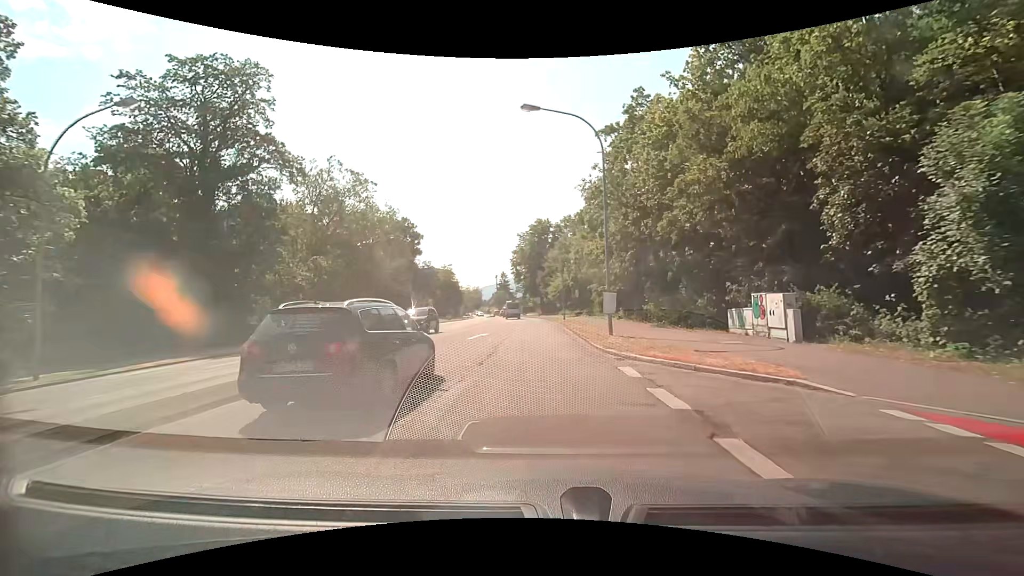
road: secondary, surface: asphalt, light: Day
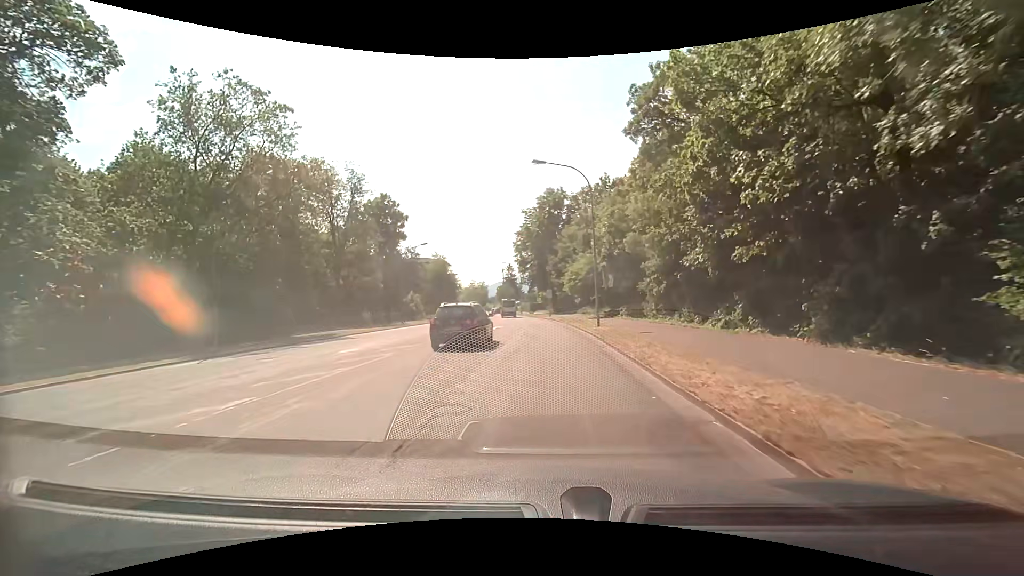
(-0.4, +24.1) m; -1°
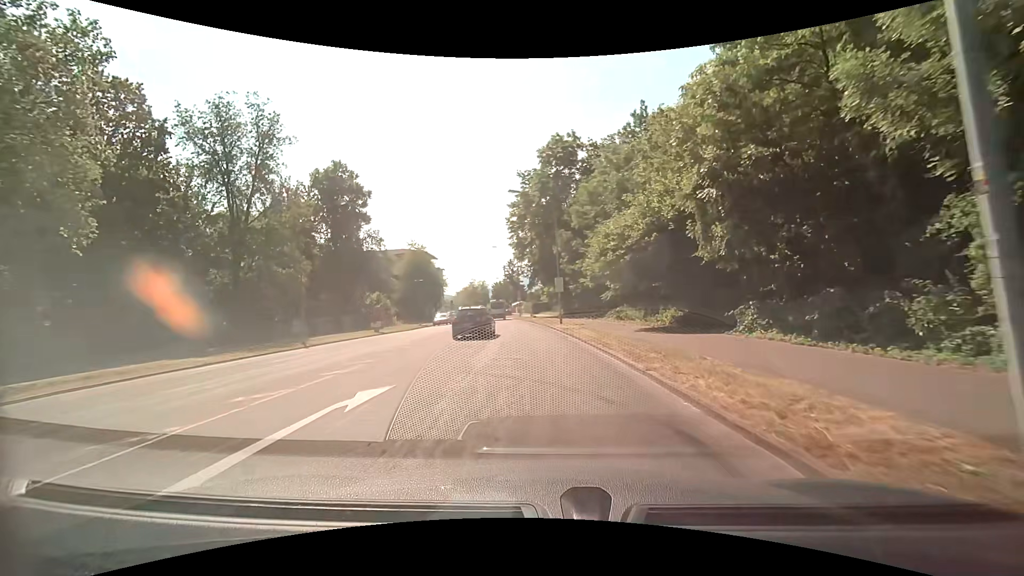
(-0.2, +24.9) m; -1°
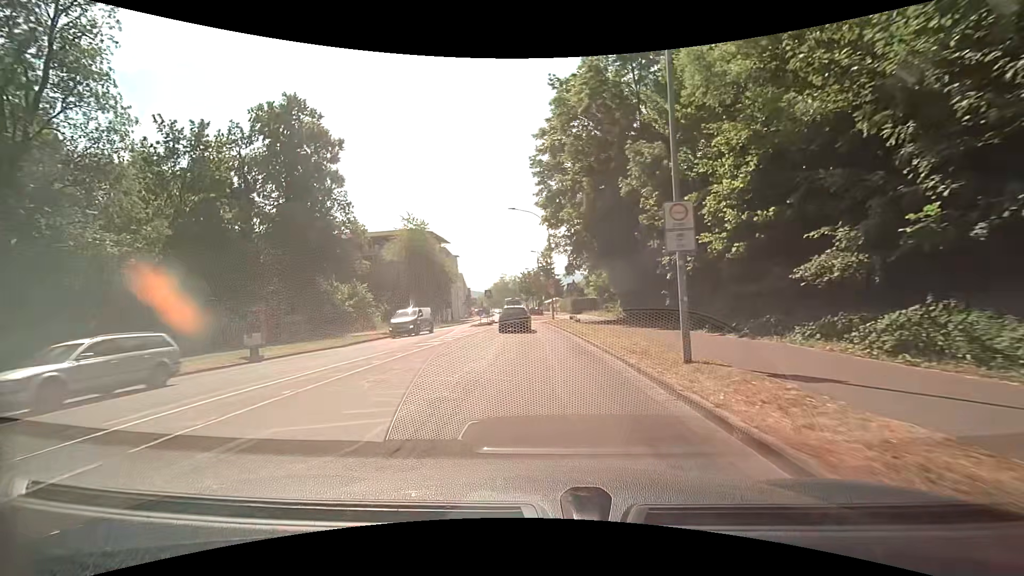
(-1.1, +25.0) m; -5°
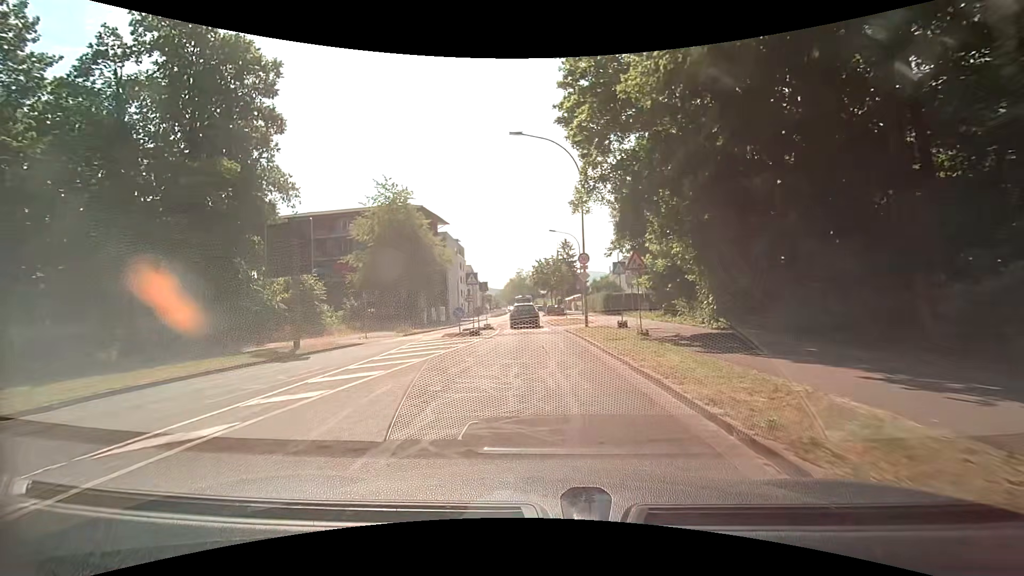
(-0.2, +18.0) m; -2°
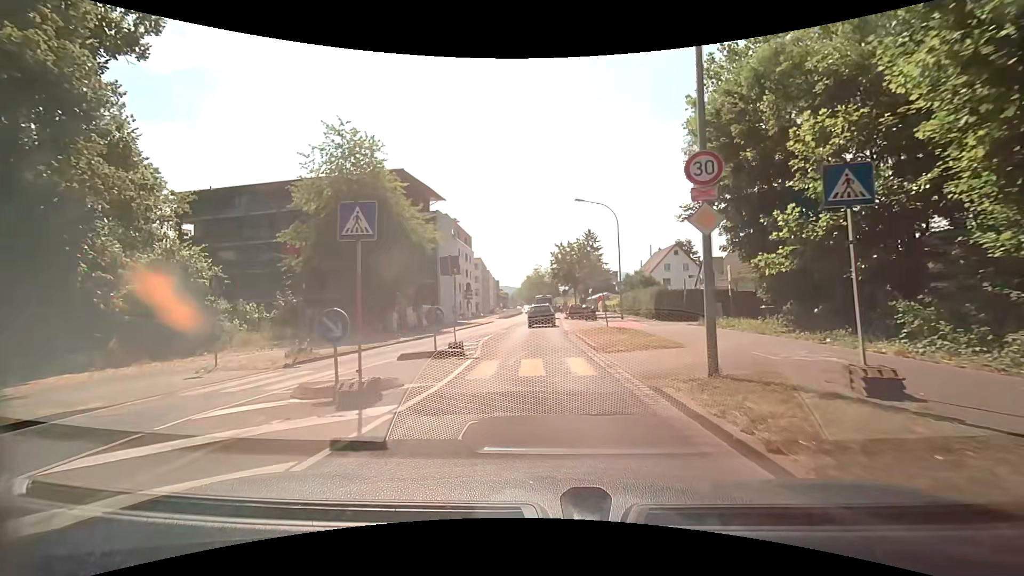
(-0.3, +16.0) m; -2°
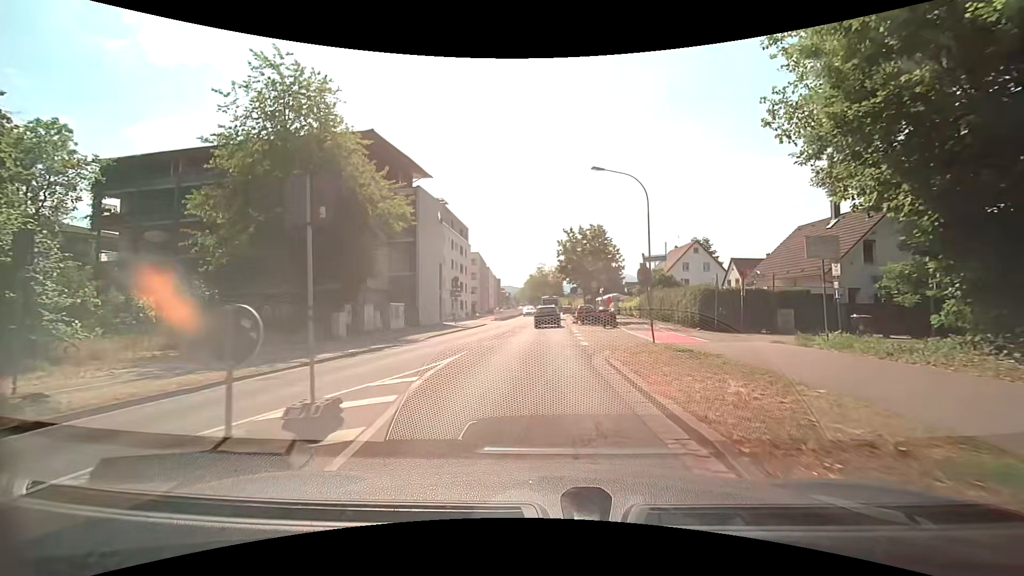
(0.0, +9.5) m; 0°
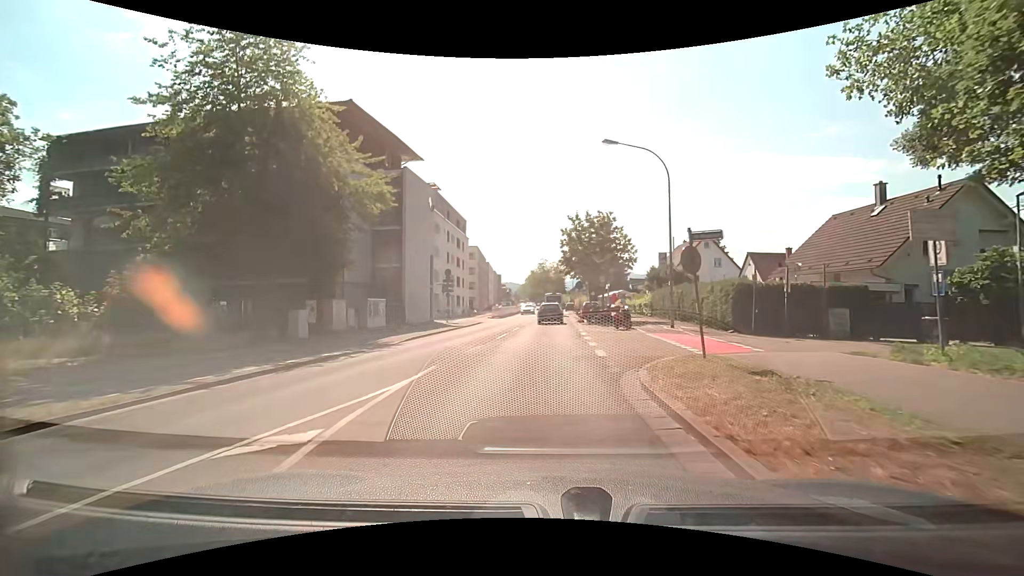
(0.0, +4.4) m; 0°
(0, +10) (0, +20) (0, +30) (+1, +40) (+1, +50) (+1, +60) (+1, +70) (+1, +80) (+1, +90) (+1, +100) m
